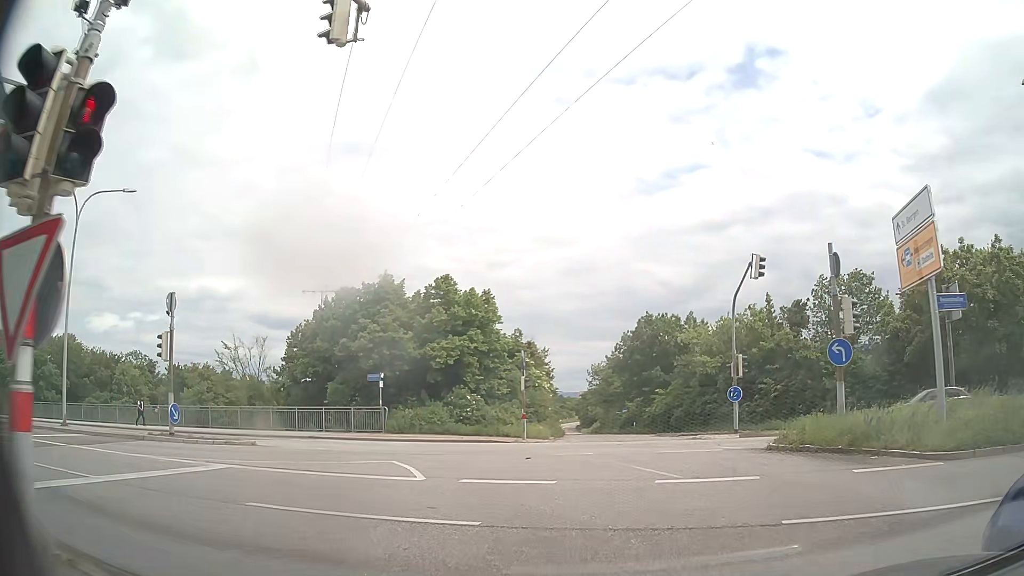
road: primary_link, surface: asphalt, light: Day
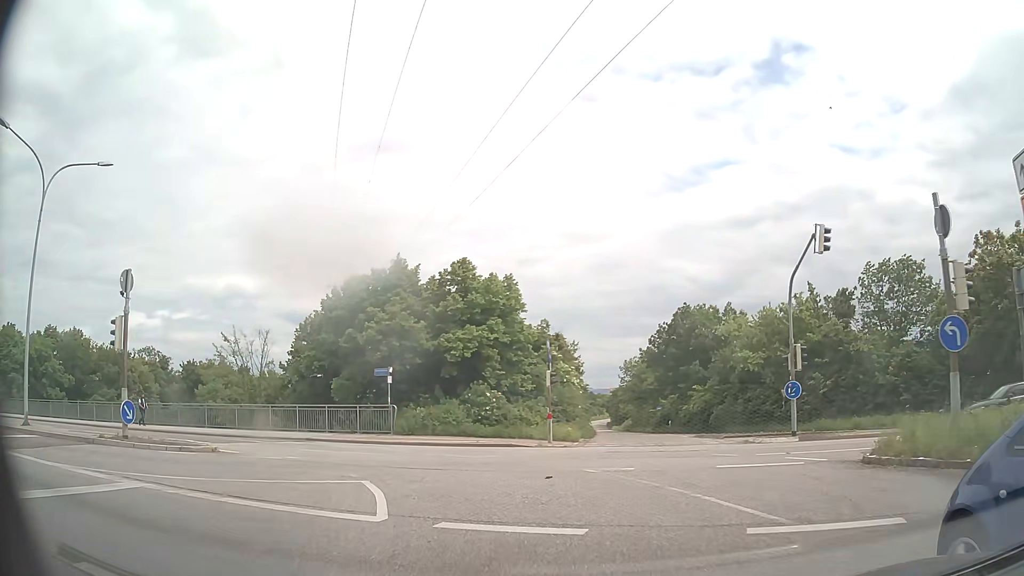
(0.0, +3.9) m; -2°
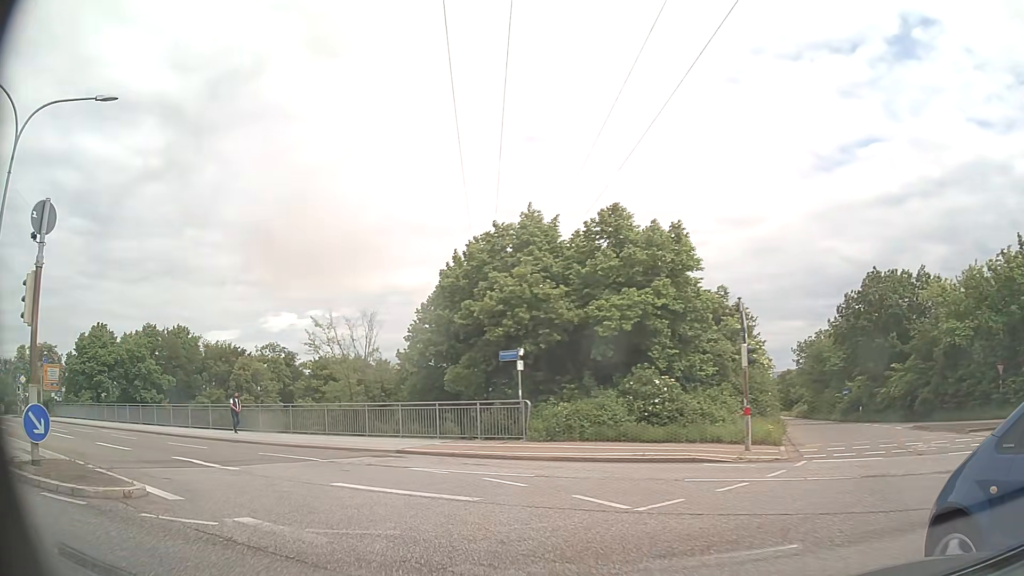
(-0.9, +8.4) m; -14°
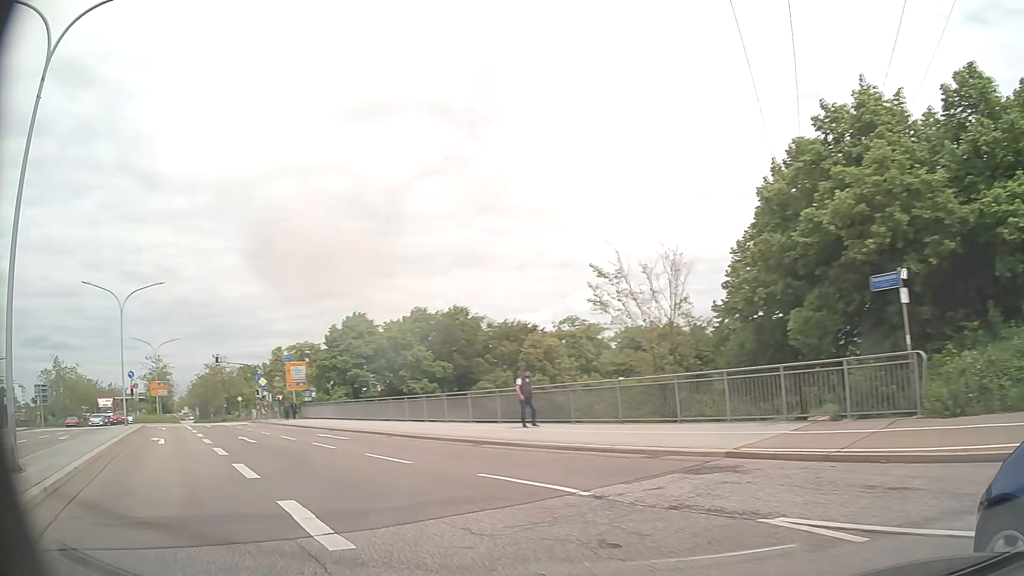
(-1.8, +8.2) m; -28°
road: primary
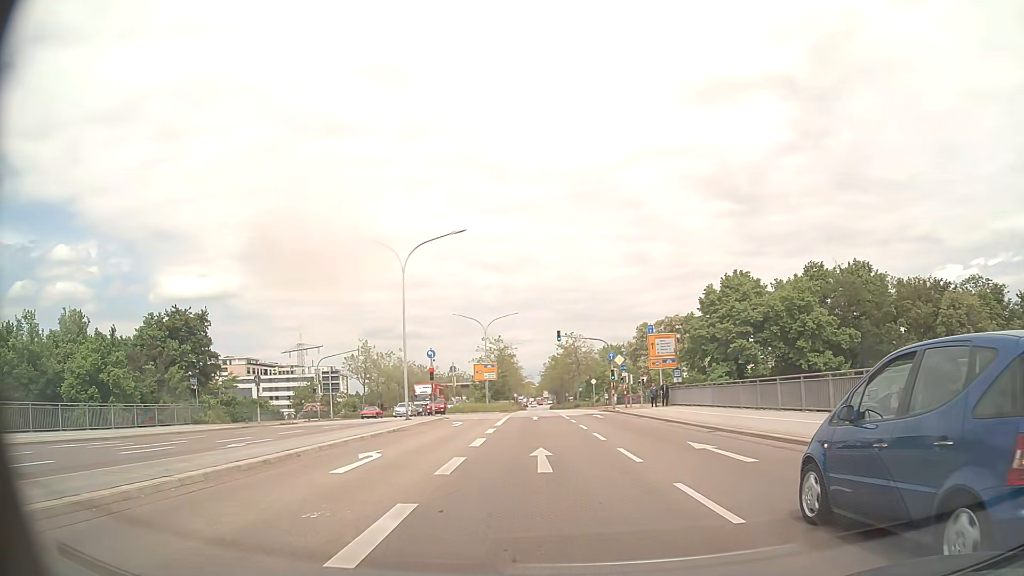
(-4.3, +12.6) m; -31°
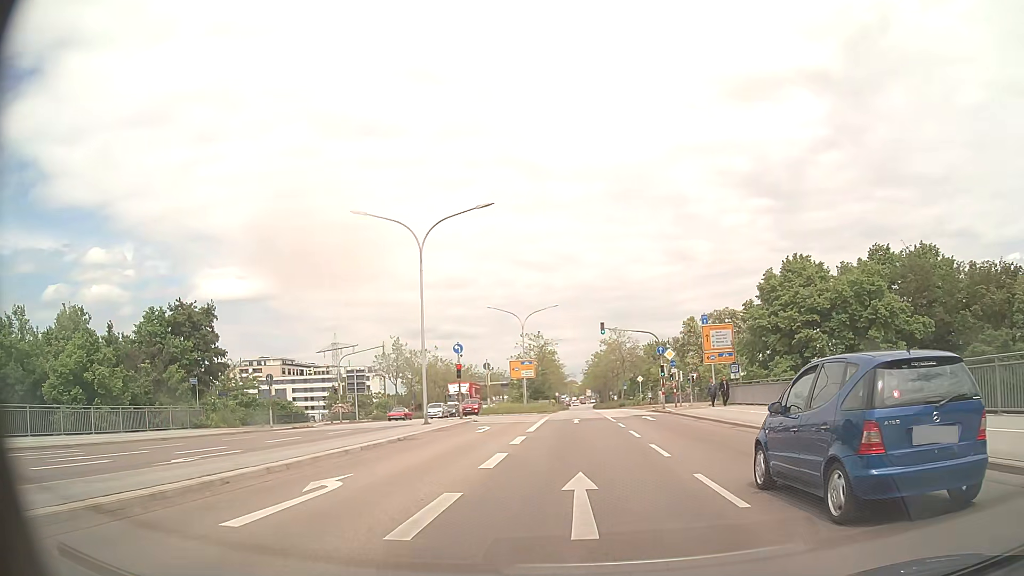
(-0.2, +5.2) m; -4°
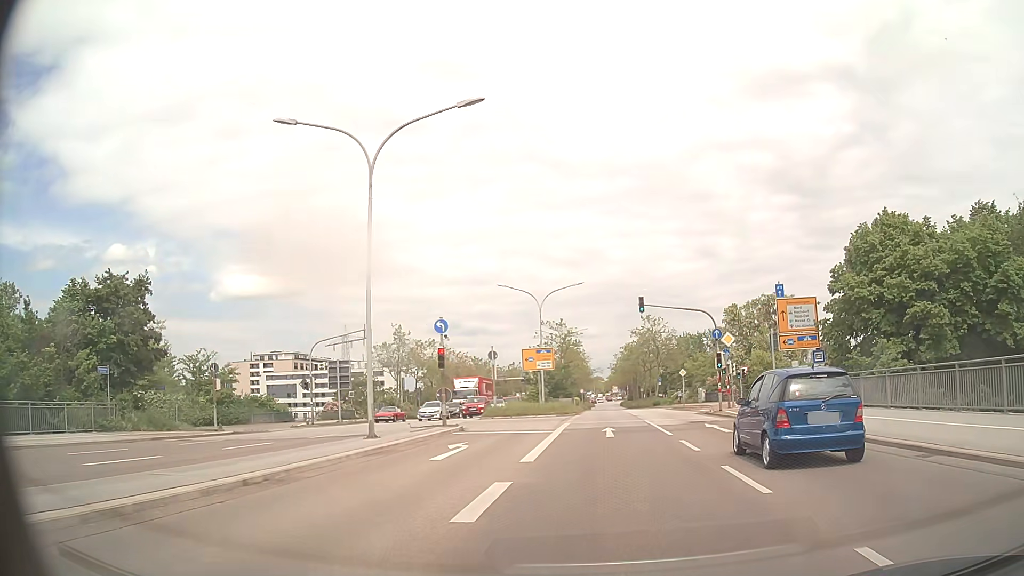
(-0.2, +11.4) m; -2°
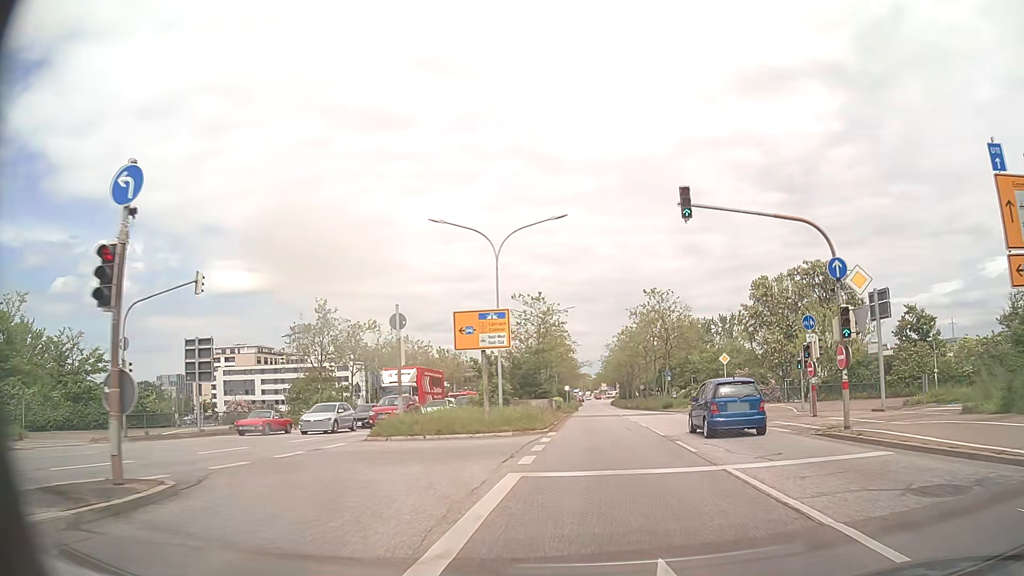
(+0.2, +19.6) m; +1°
(0, +10) (0, +20) (0, +30) (0, +40) (0, +50) (0, +60) (+1, +70) (+1, +80) (+1, +90) (+1, +100) m
